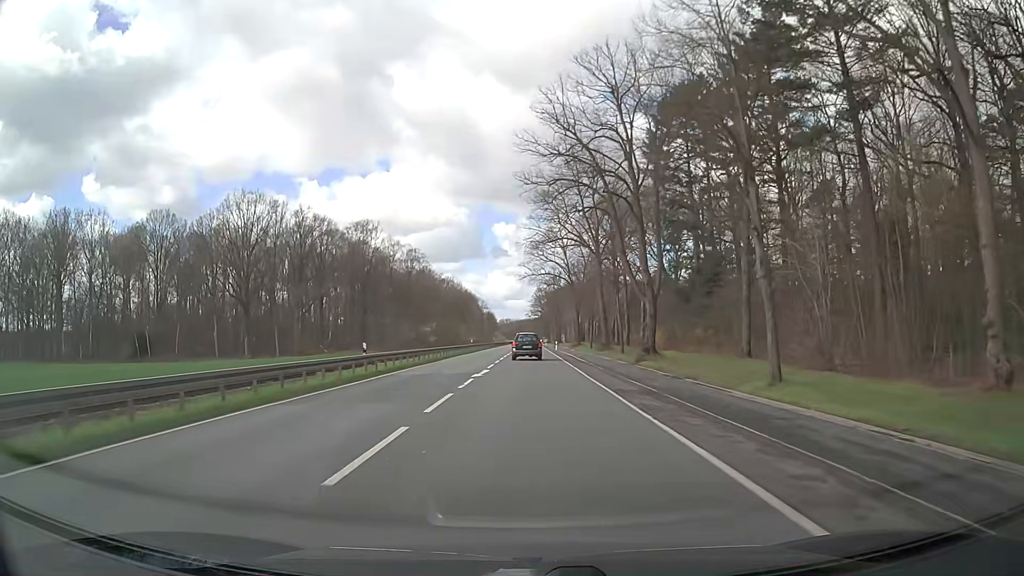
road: primary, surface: asphalt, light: Day
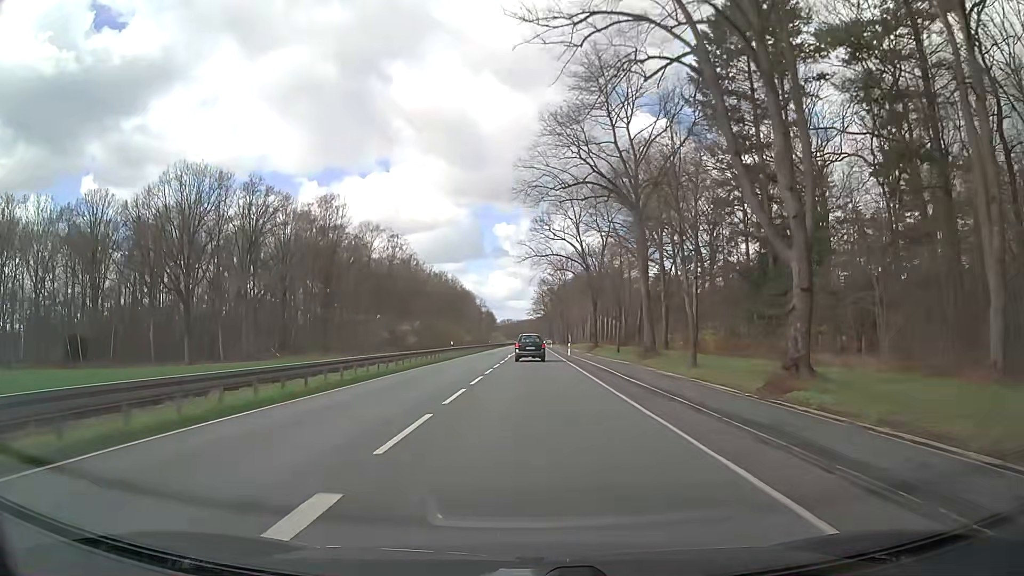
(0.0, +22.5) m; 0°
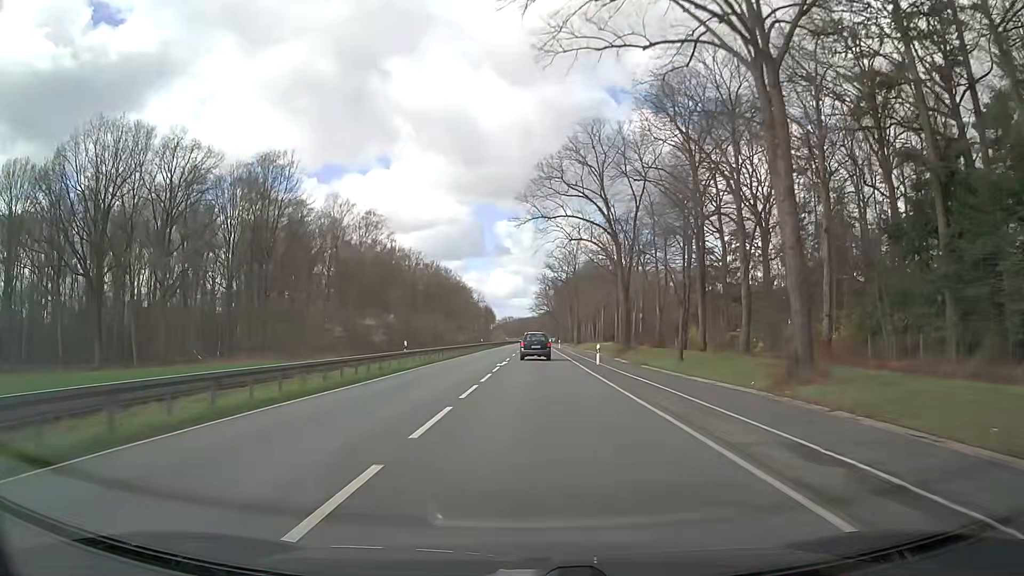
(0.0, +22.9) m; 0°
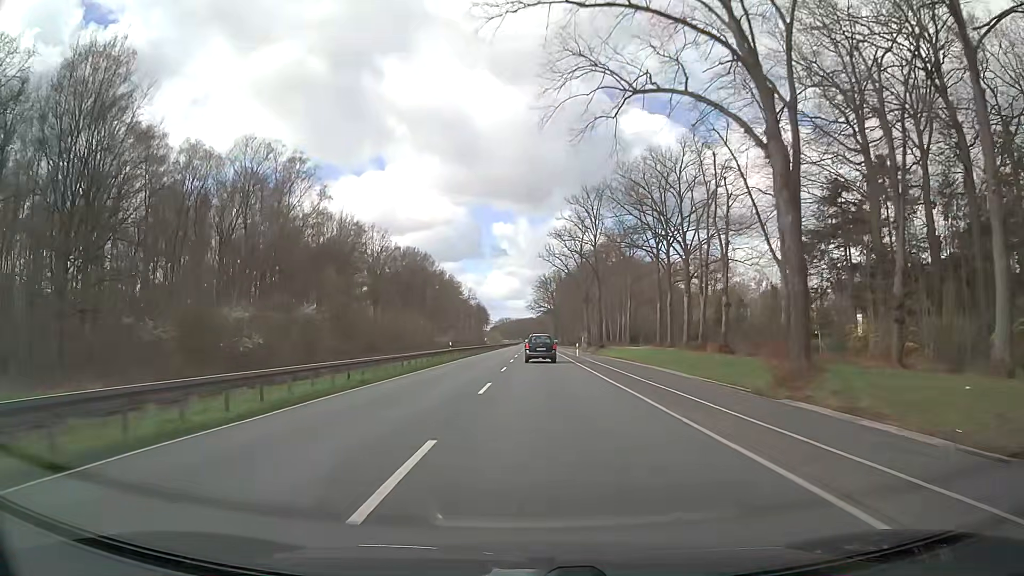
(-0.1, +34.2) m; 0°
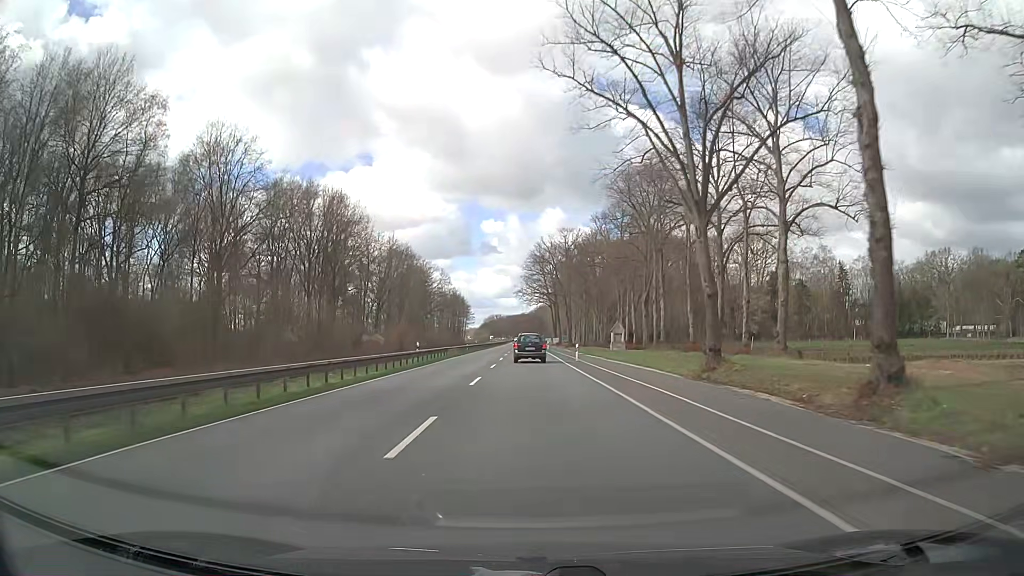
(+0.5, +57.6) m; +1°
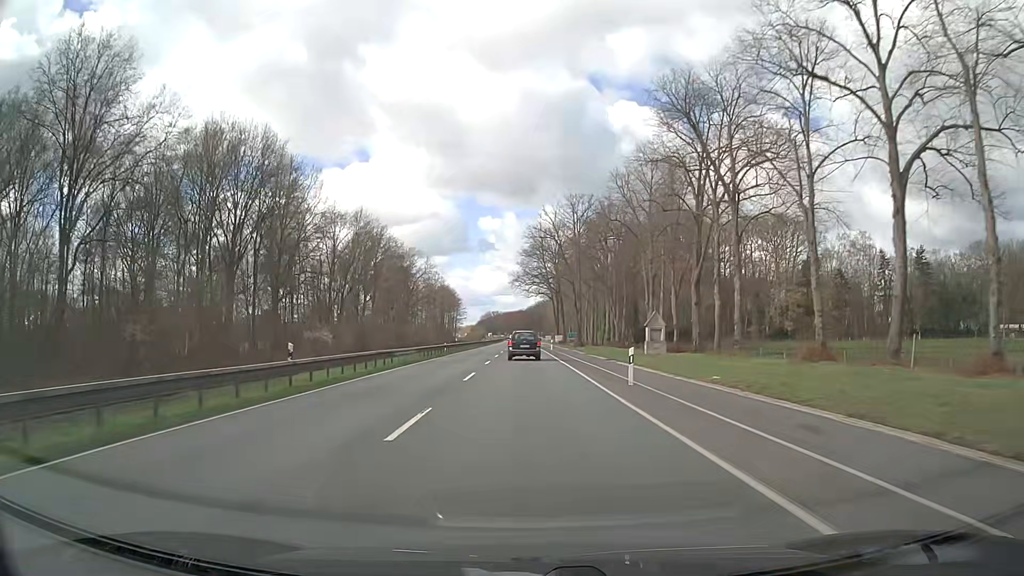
(-0.1, +22.9) m; 0°
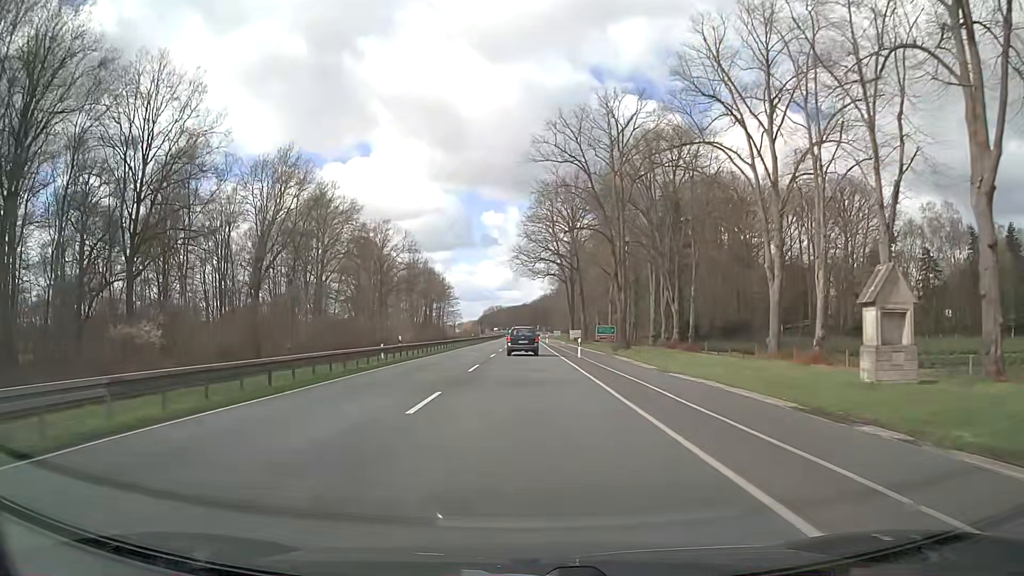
(-0.3, +33.5) m; -1°
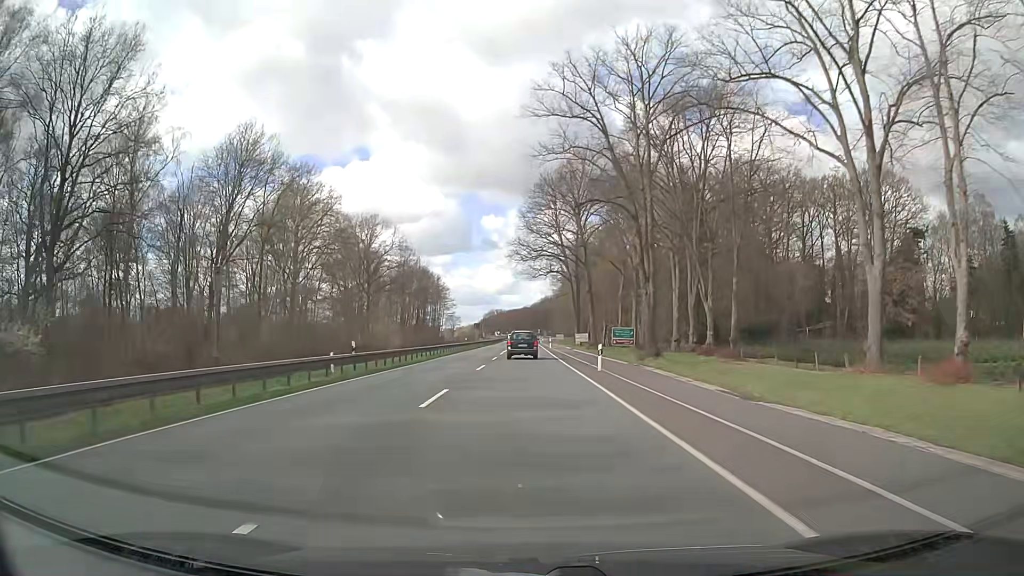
(0.0, +10.5) m; 0°
(0, +10) (0, +20) (0, +30) (0, +40) (0, +50) (0, +60) (0, +70) (0, +80) (0, +90) (0, +100) m
